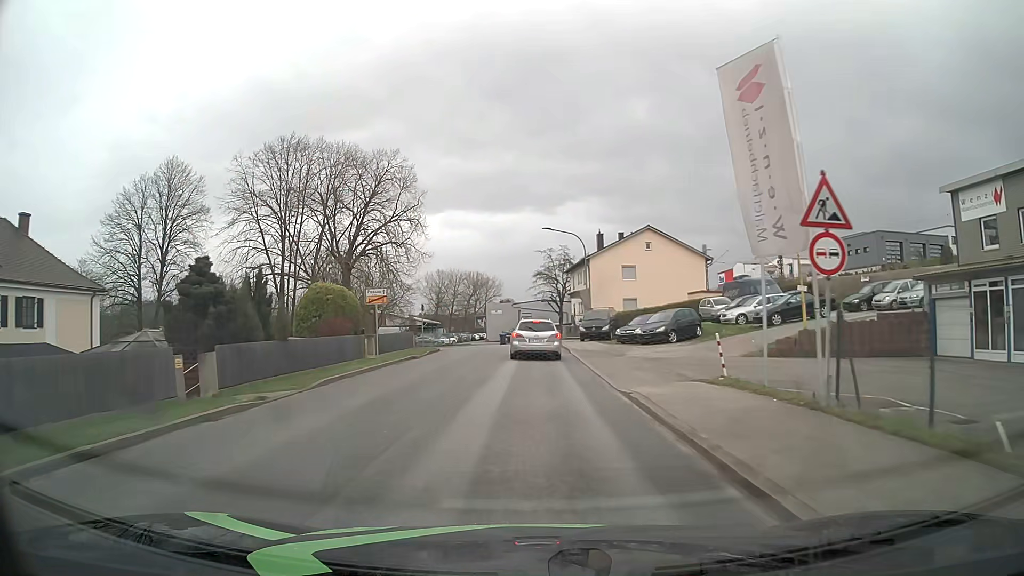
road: unclassified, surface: asphalt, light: Day
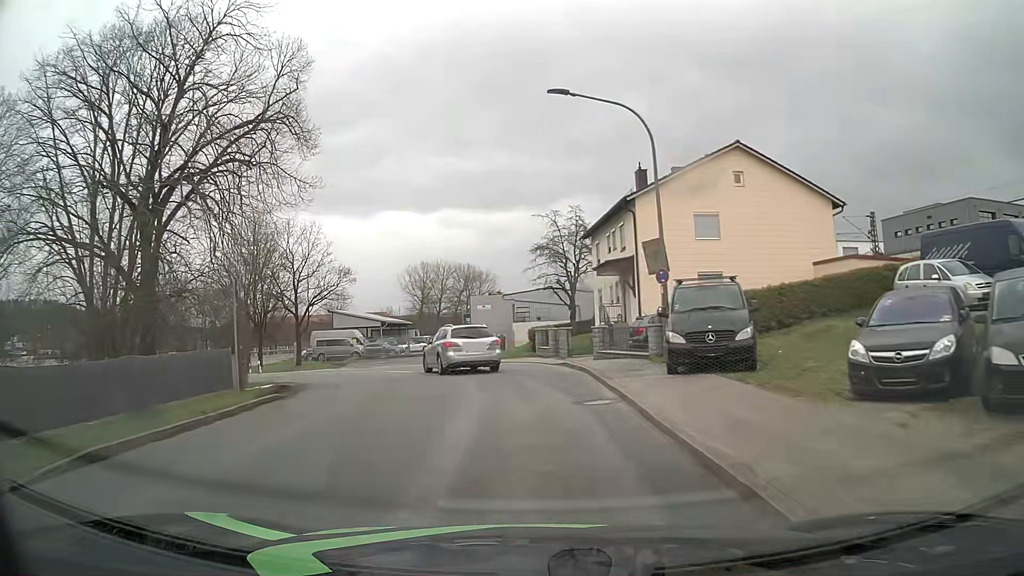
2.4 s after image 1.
(0.0, +26.1) m; 0°
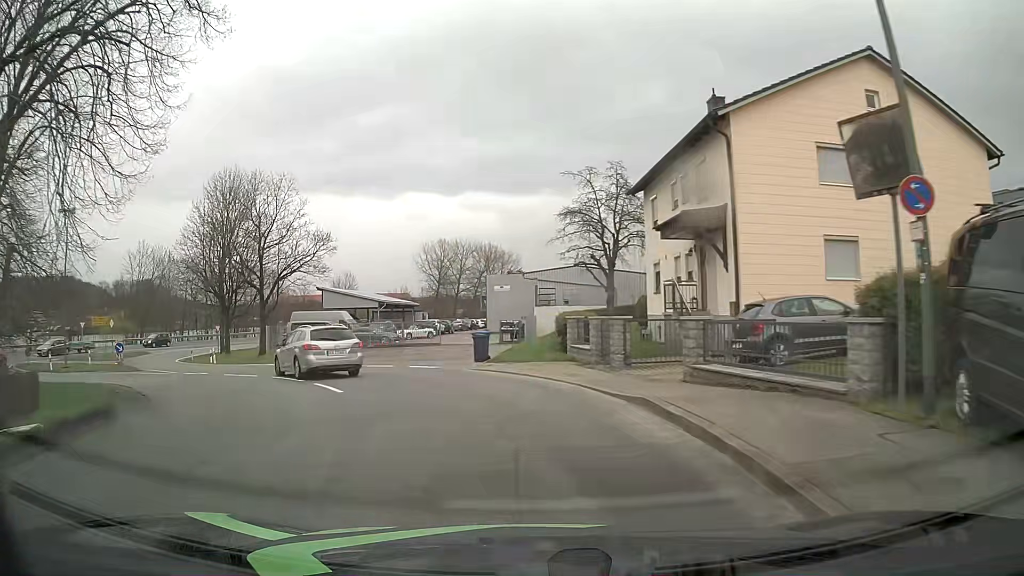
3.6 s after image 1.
(-0.2, +11.3) m; -2°
(-1, +10) (-5, +19) (-11, +27) (-18, +34) (-25, +41) (-30, +50) (-33, +59) (-33, +69) (-31, +79) (-28, +89) m
